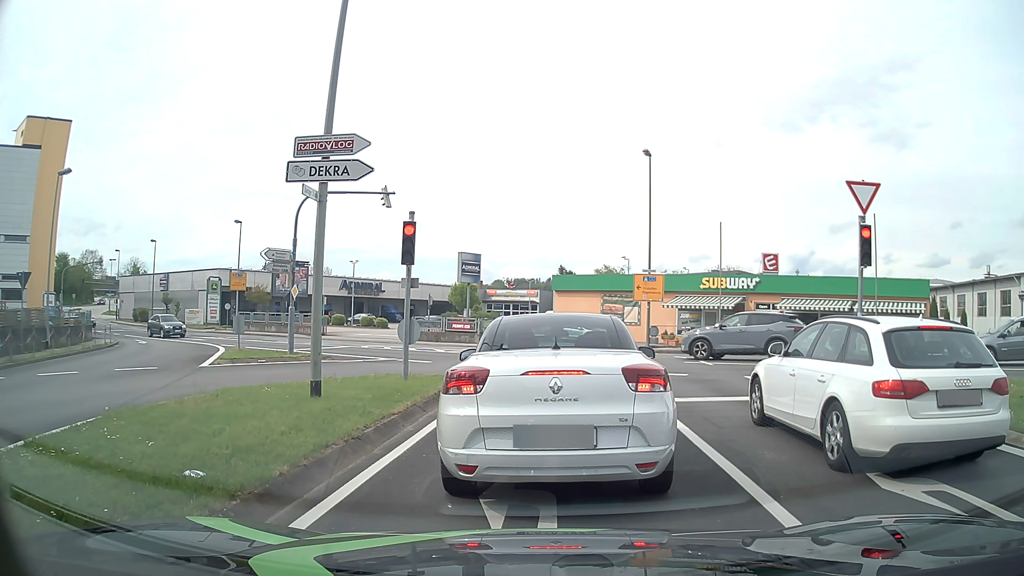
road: tertiary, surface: asphalt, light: Day
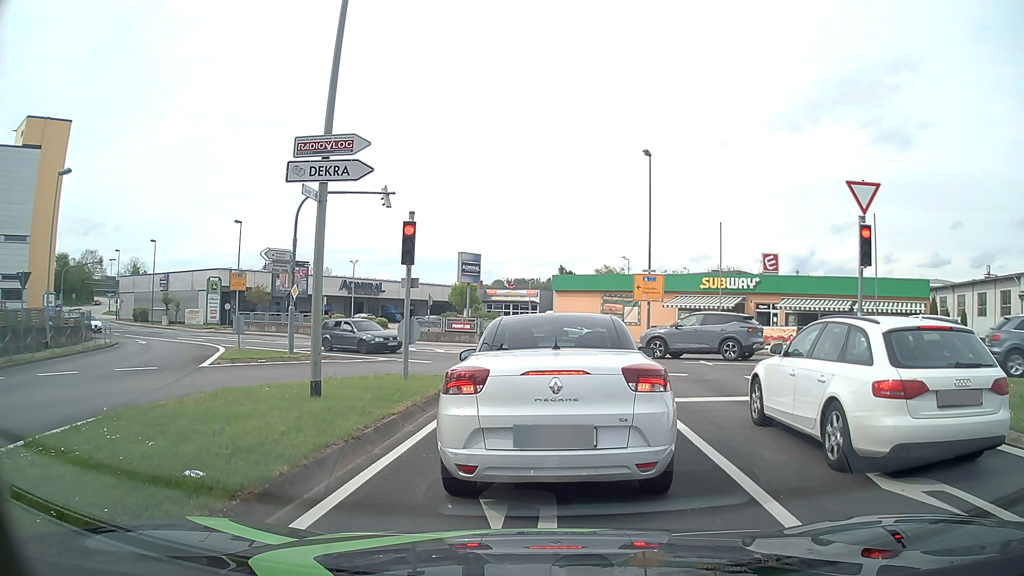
(0.0, 0.0) m; 0°
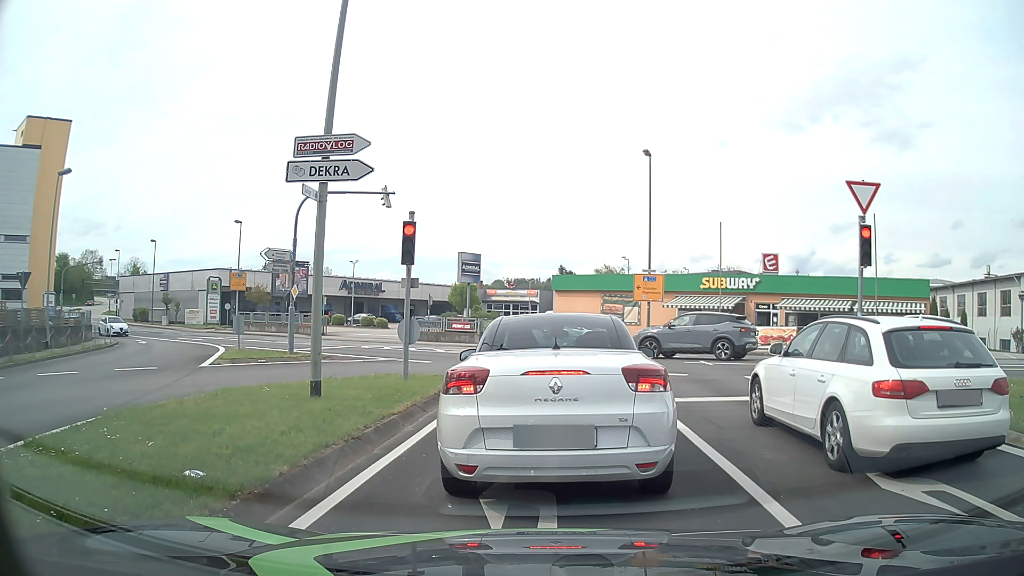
(0.0, 0.0) m; 0°
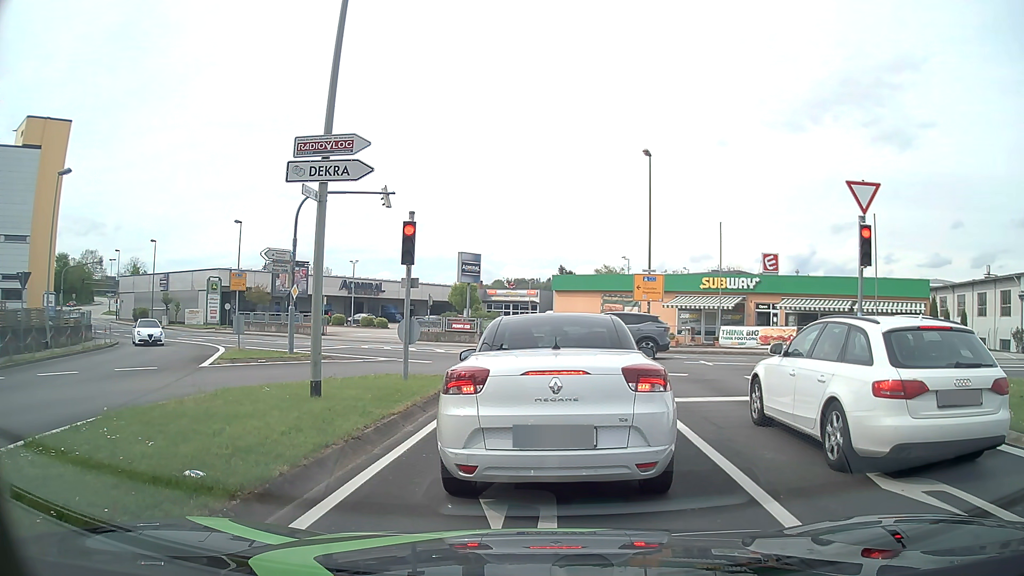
(0.0, 0.0) m; 0°
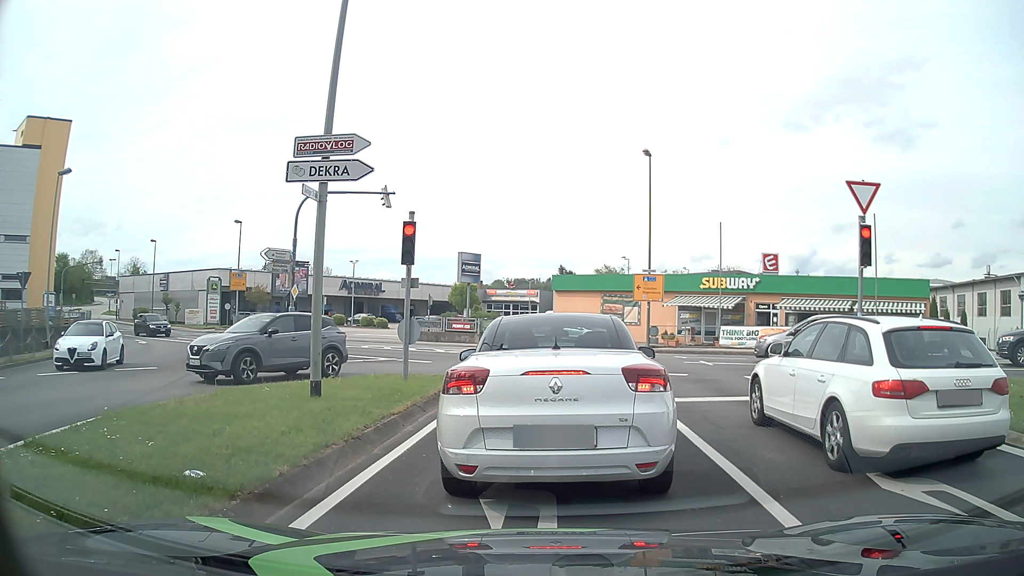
(0.0, 0.0) m; 0°
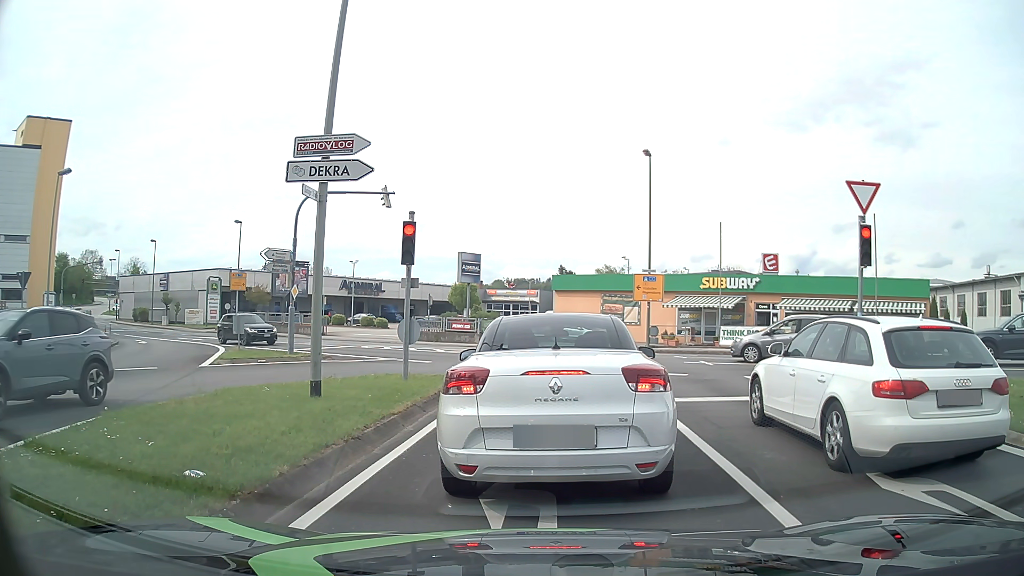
(0.0, 0.0) m; 0°
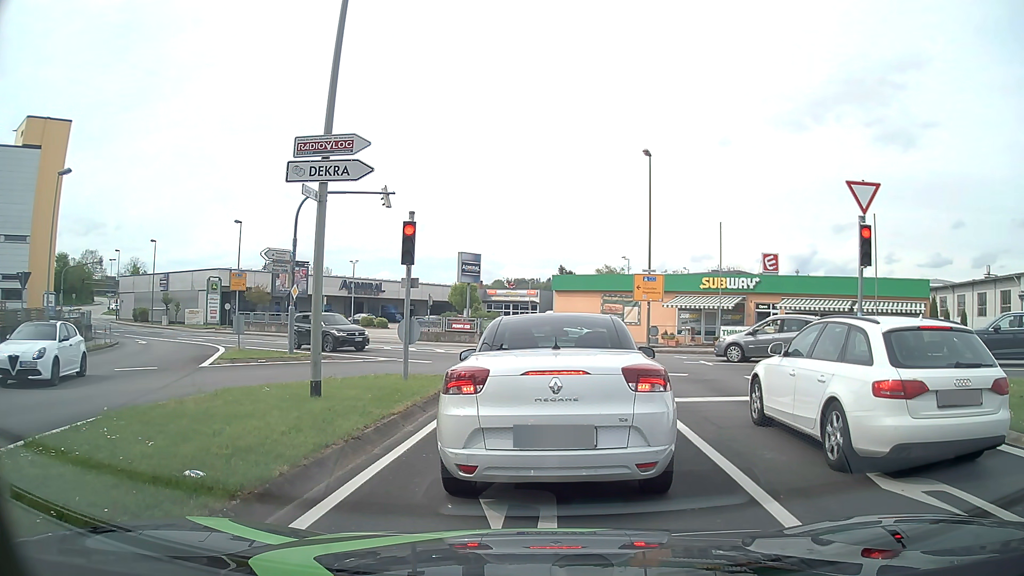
(0.0, 0.0) m; 0°
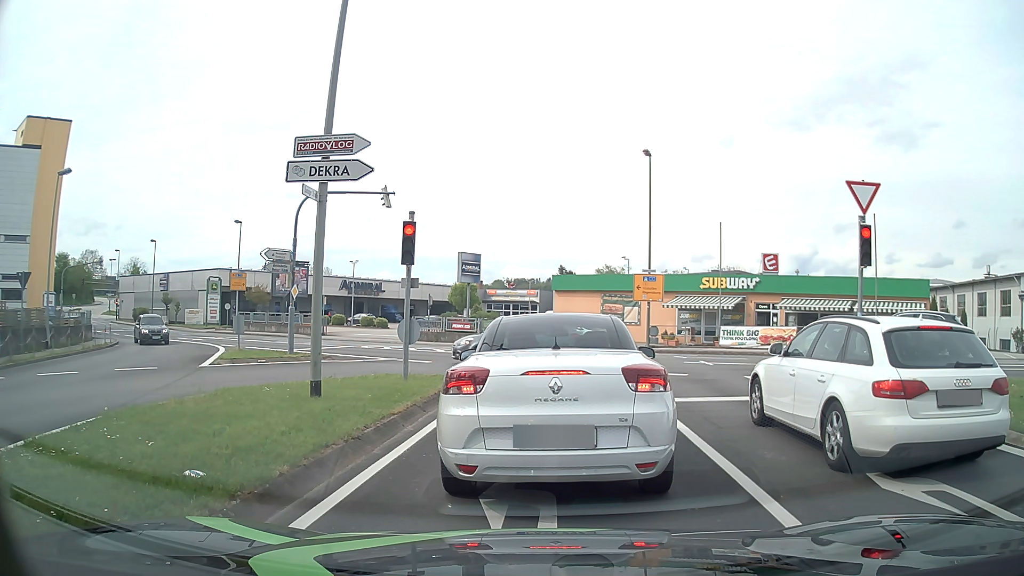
(0.0, 0.0) m; 0°
